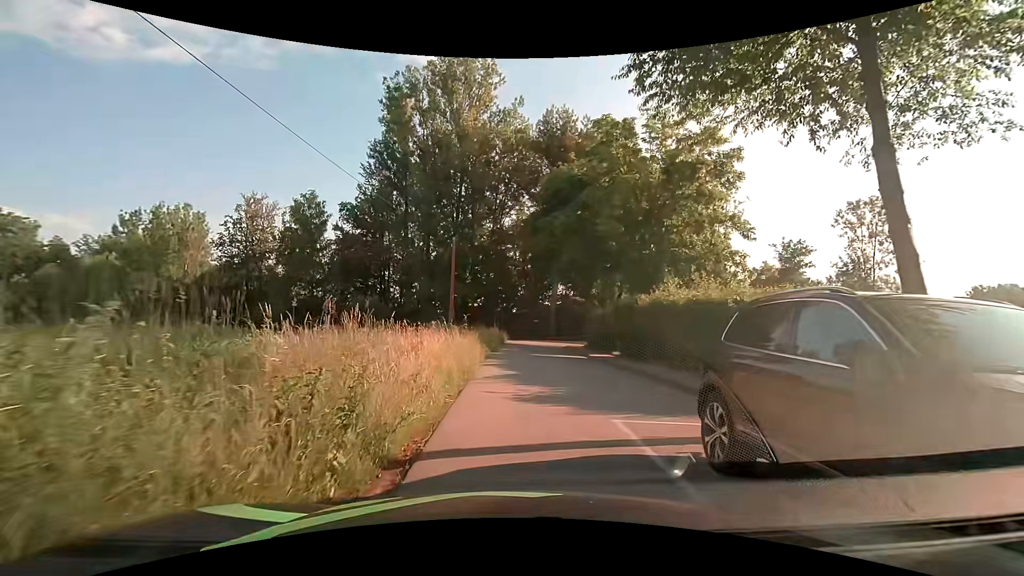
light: Day
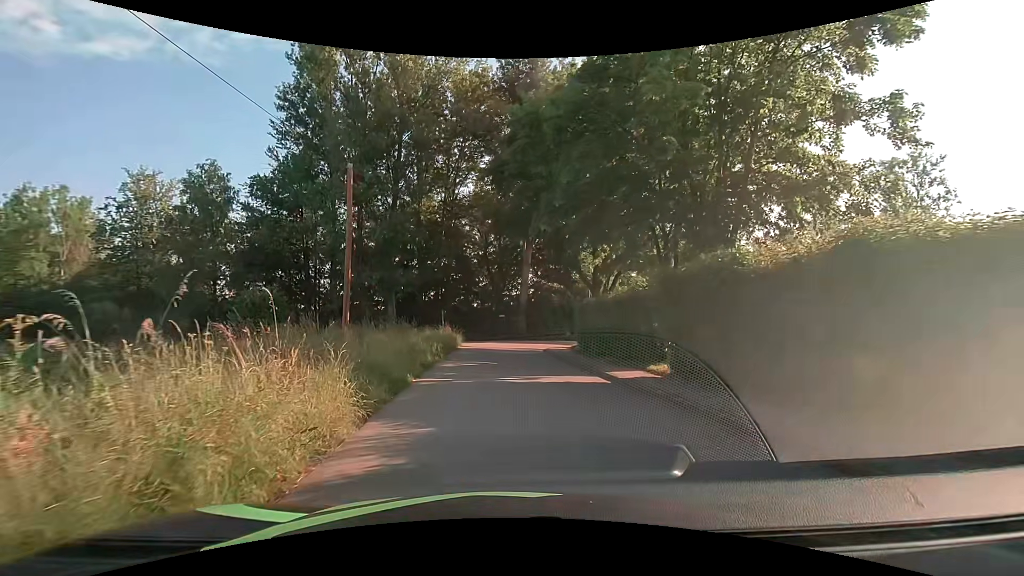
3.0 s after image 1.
(+0.3, +13.4) m; +4°
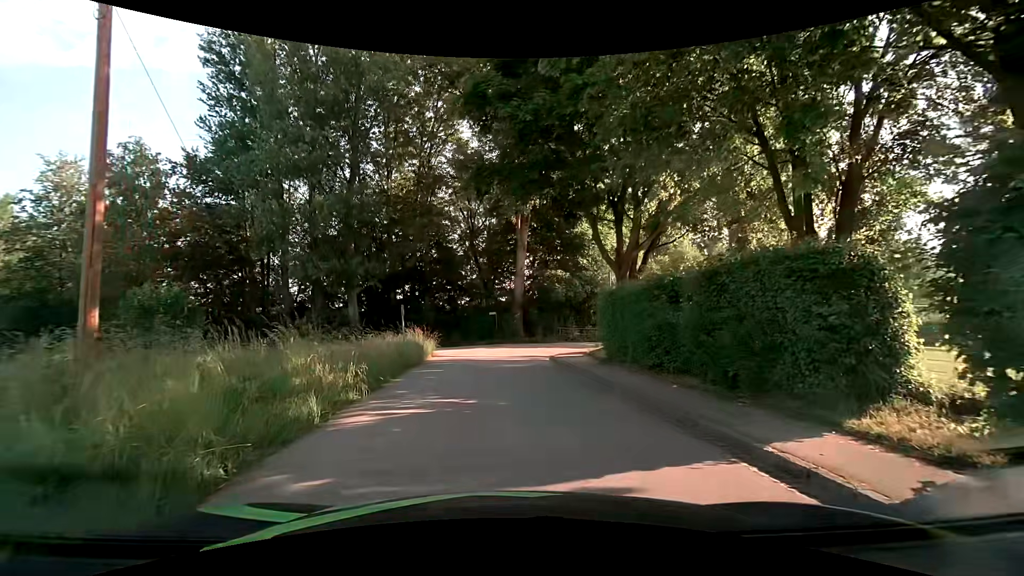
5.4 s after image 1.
(+0.1, +9.4) m; +1°
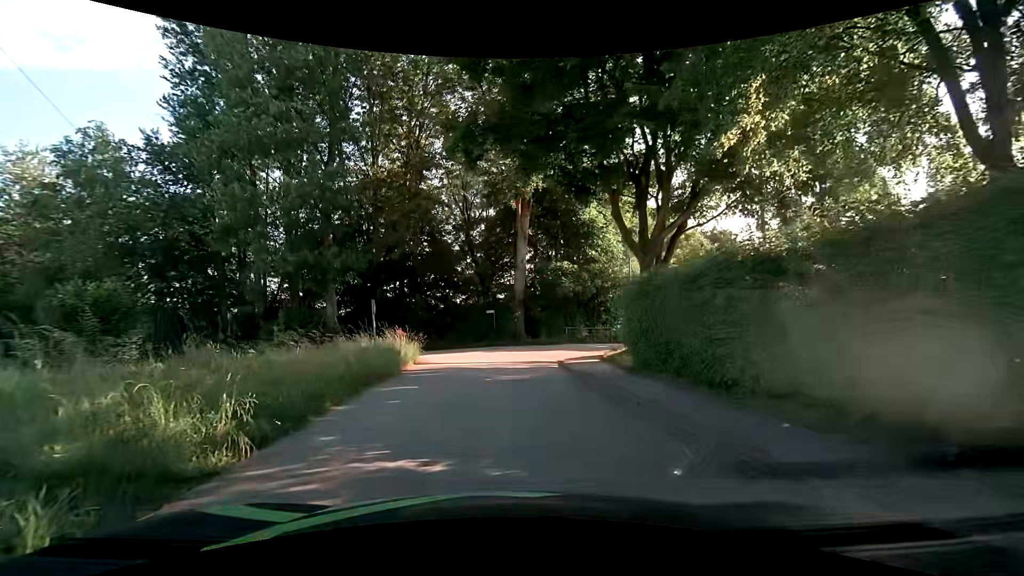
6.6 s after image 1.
(0.0, +4.3) m; +1°
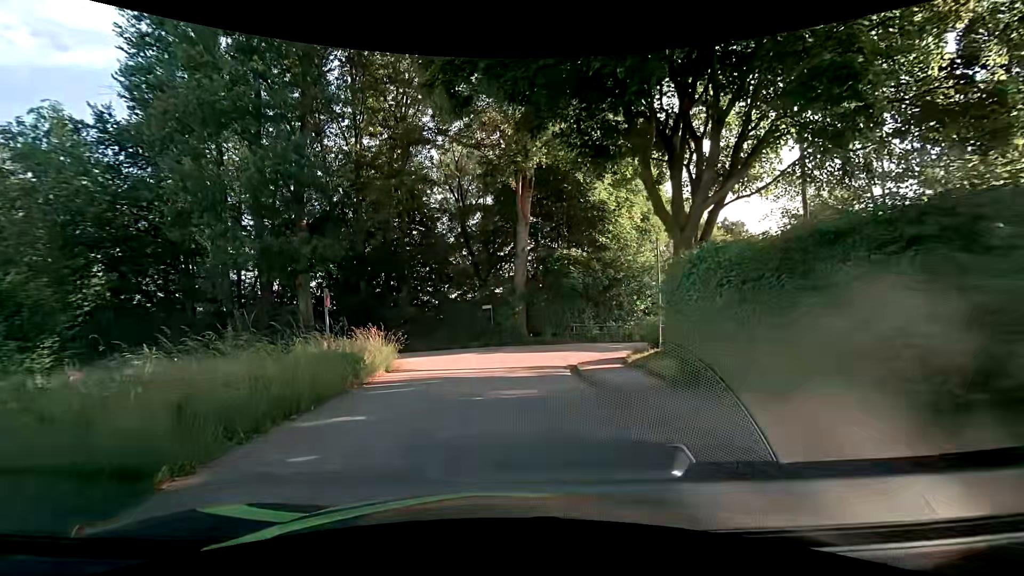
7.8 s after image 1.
(-0.1, +4.0) m; -1°
